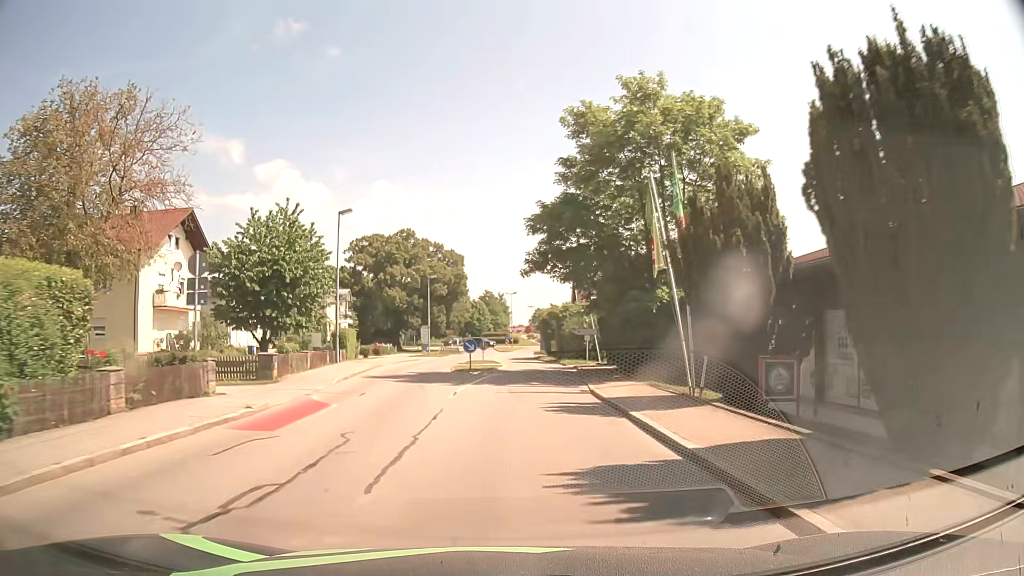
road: tertiary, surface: asphalt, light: Day
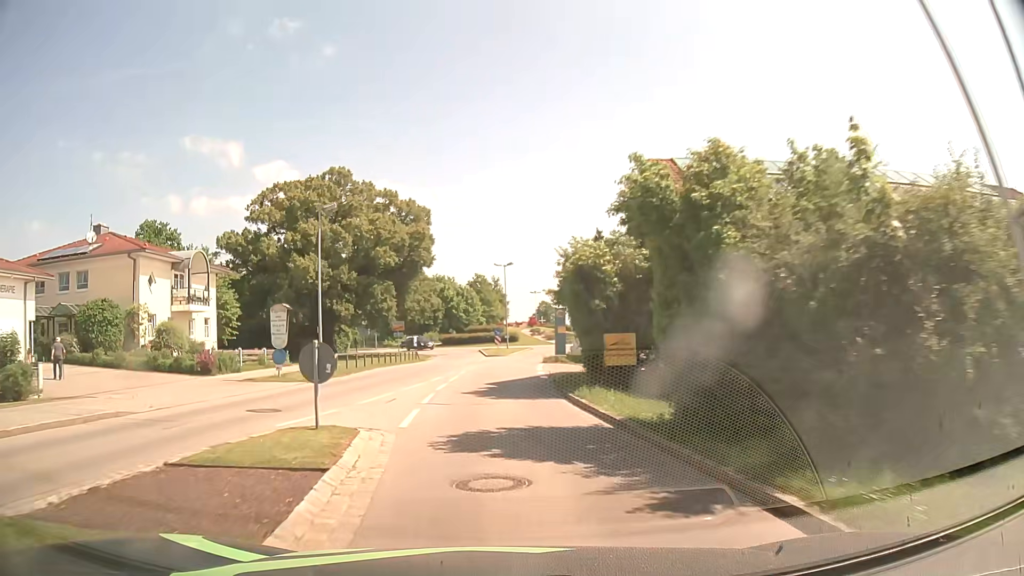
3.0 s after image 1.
(+1.3, +36.7) m; 0°
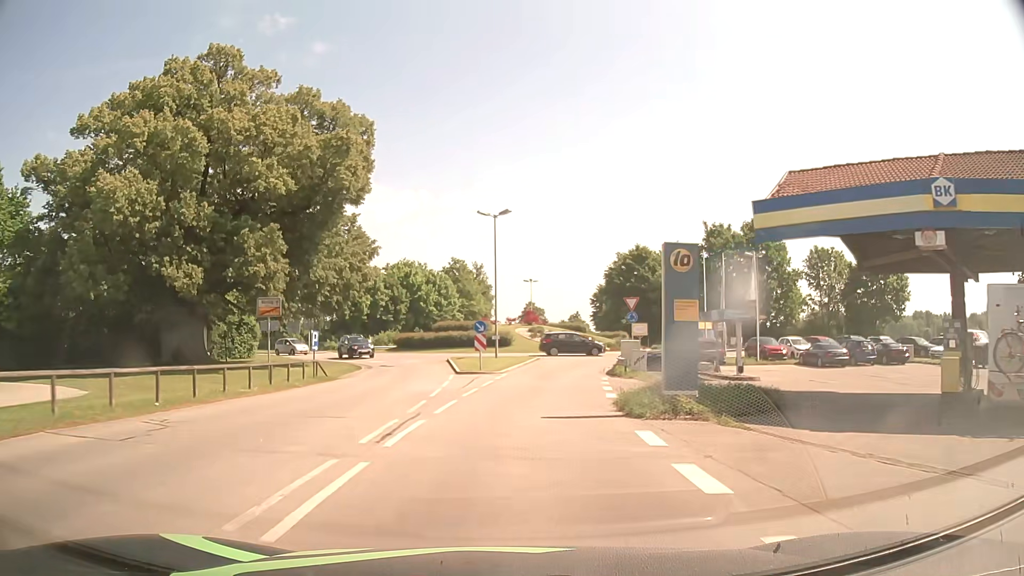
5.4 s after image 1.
(-0.8, +28.1) m; +1°
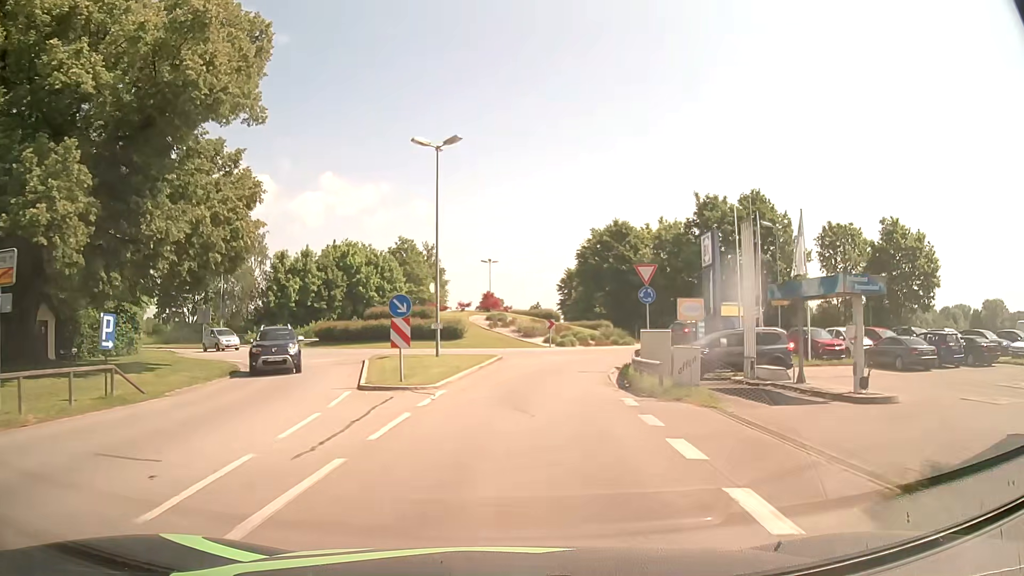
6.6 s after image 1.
(+0.4, +12.9) m; +3°
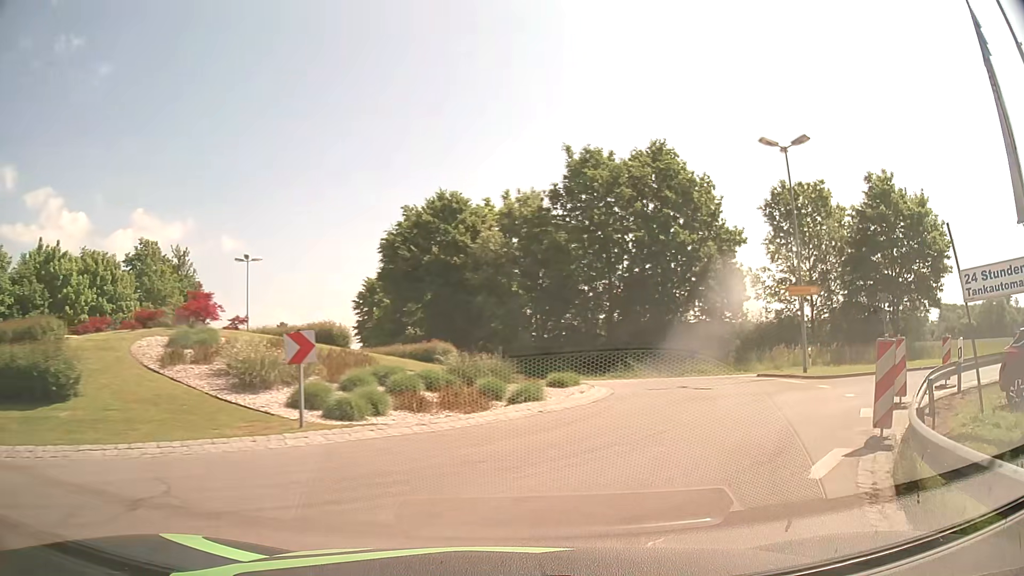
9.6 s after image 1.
(+2.0, +25.0) m; +16°
(+2, +10) (+5, +19) (+4, +29) (-2, +37) (-9, +44) (-14, +53) (-17, +62) (-20, +72) (-22, +82) (-23, +92) m
